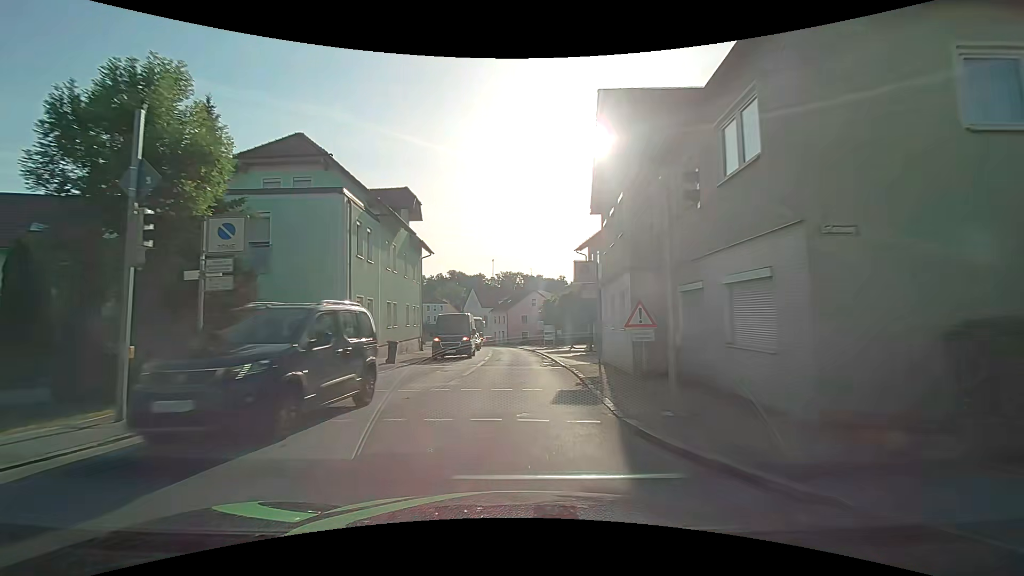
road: secondary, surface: asphalt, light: Day
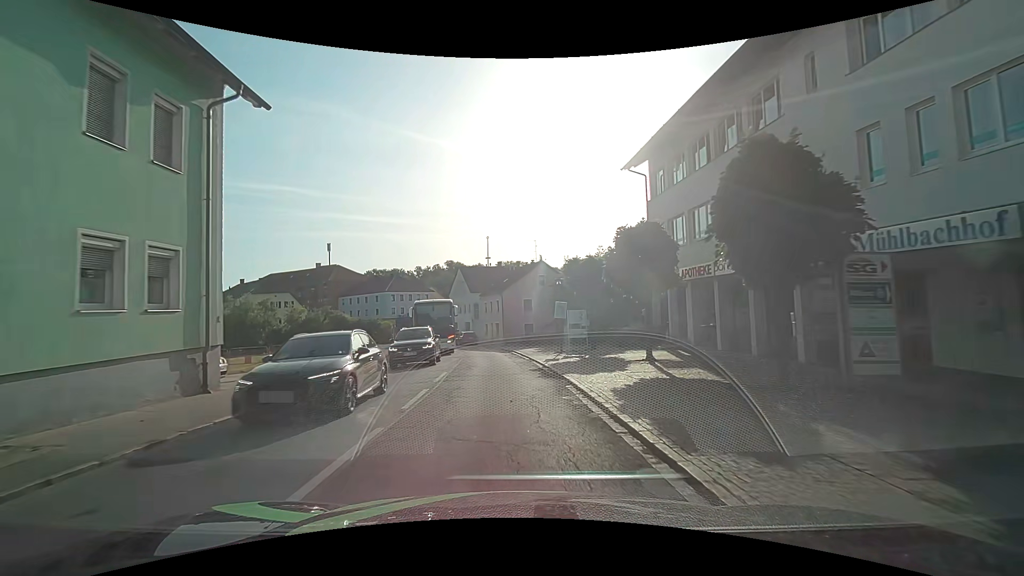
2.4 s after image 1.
(+0.1, +25.0) m; -1°
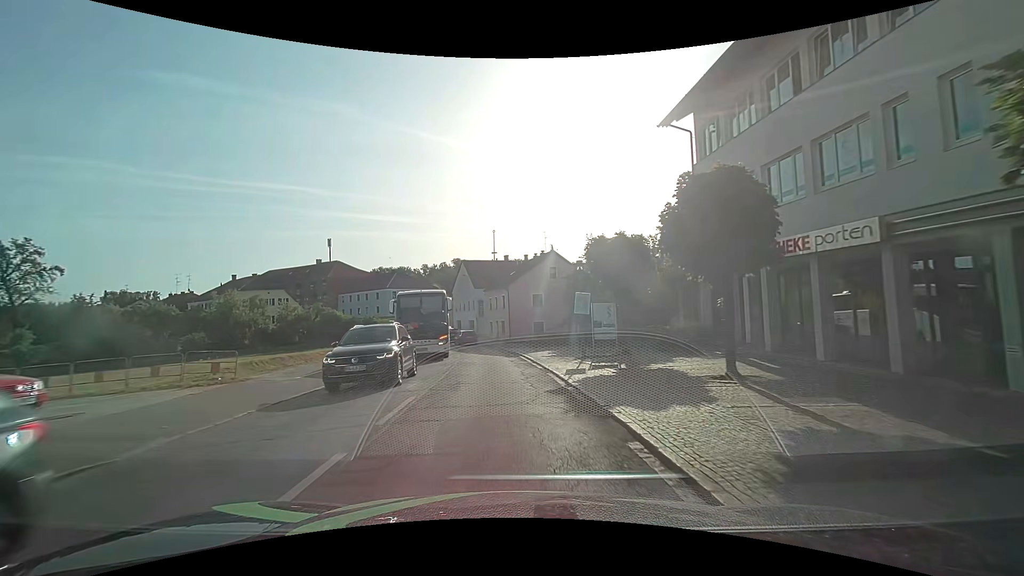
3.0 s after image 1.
(0.0, +5.9) m; -1°
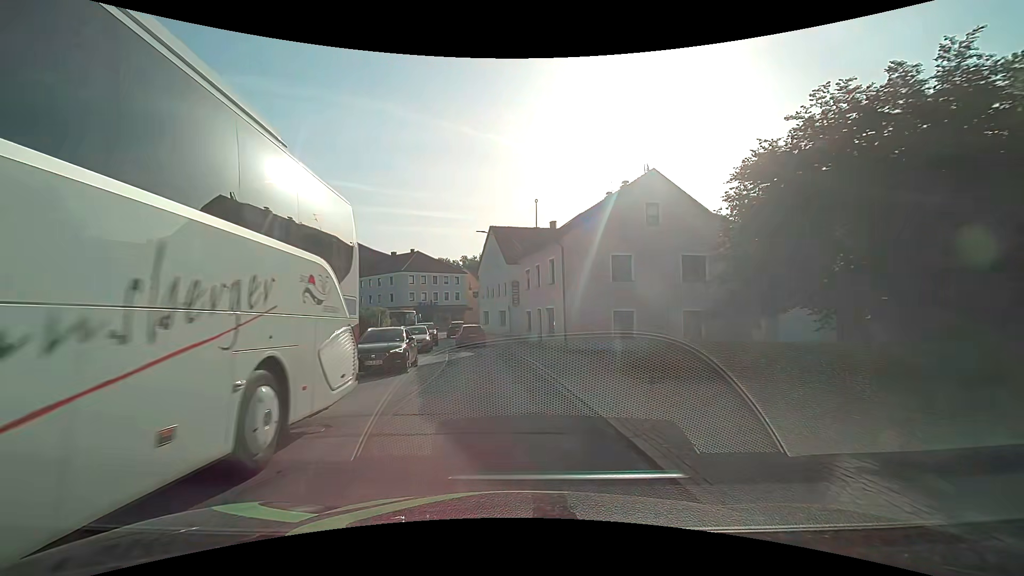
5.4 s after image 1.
(-0.7, +22.6) m; -5°
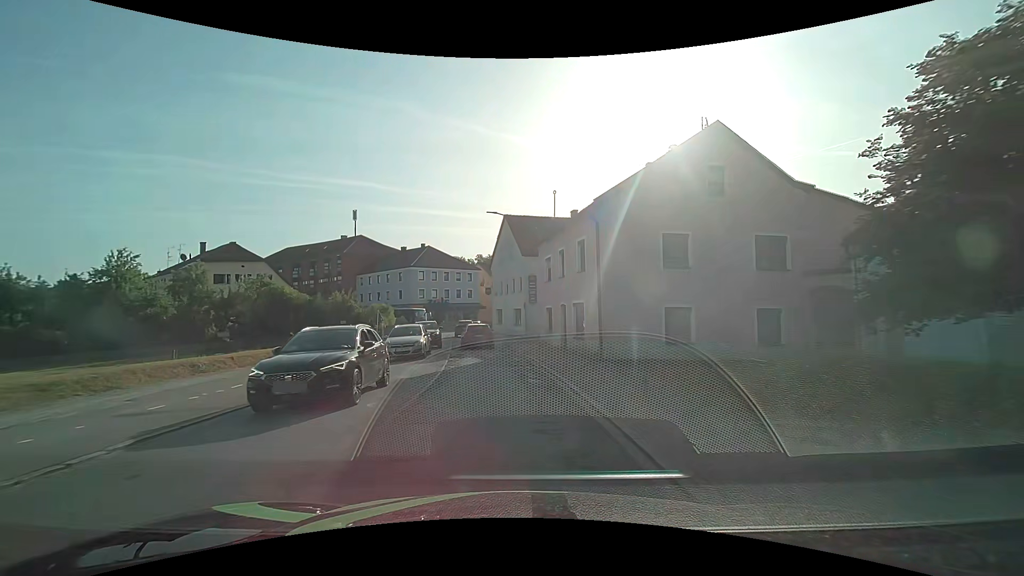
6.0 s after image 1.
(-0.1, +5.4) m; -2°
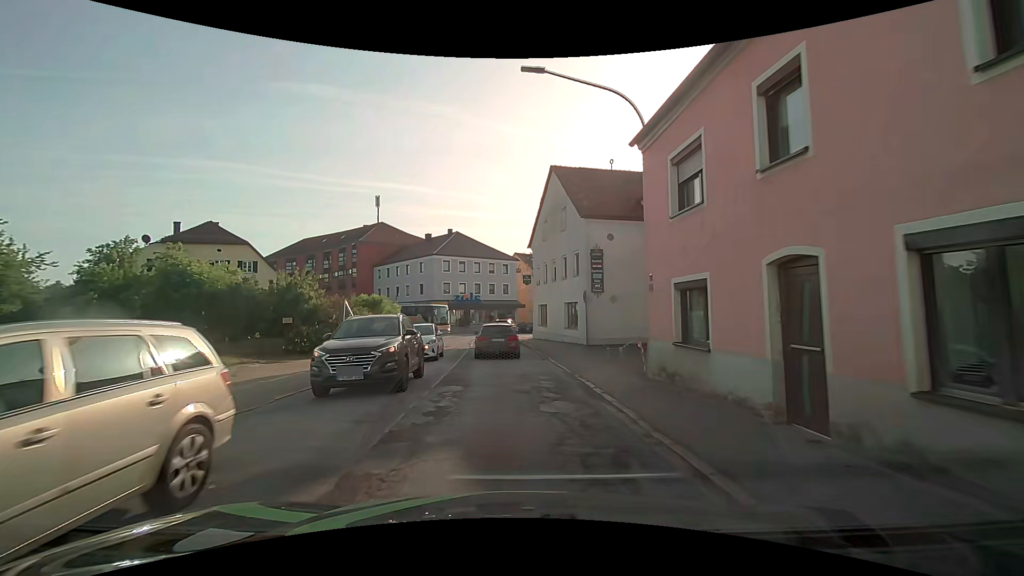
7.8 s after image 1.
(-0.5, +15.4) m; -4°
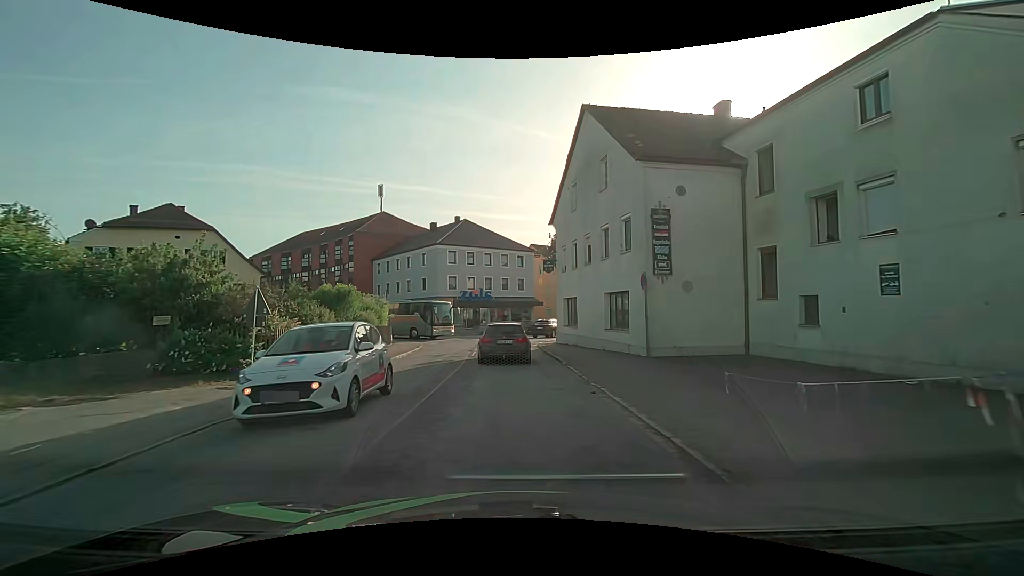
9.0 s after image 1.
(-0.1, +9.0) m; -2°
(0, +10) (0, +20) (-1, +30) (0, +40) (+3, +49) (+9, +57) (+17, +63) (+25, +70) (+33, +76) (+40, +83) m
